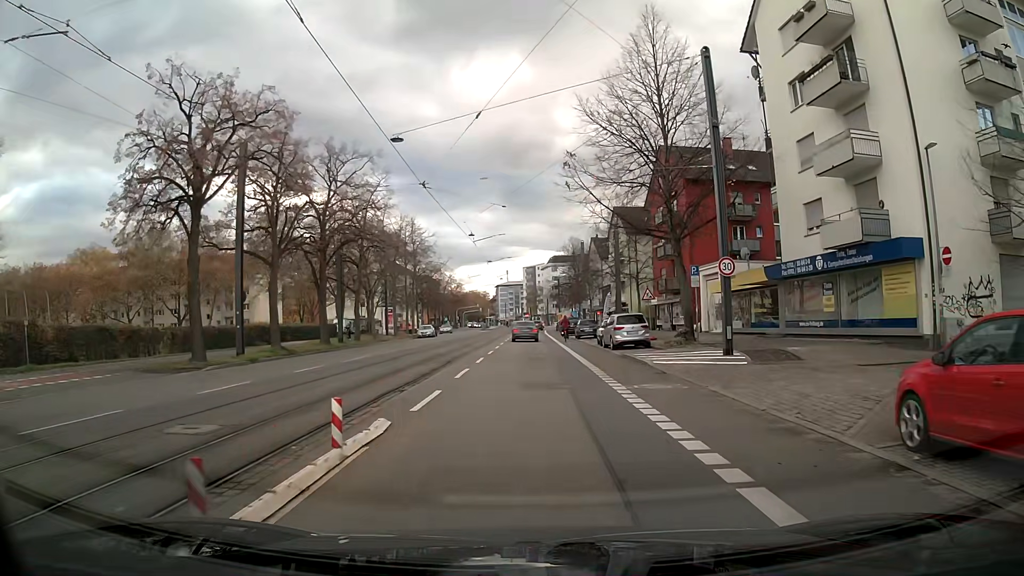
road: primary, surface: asphalt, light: Day
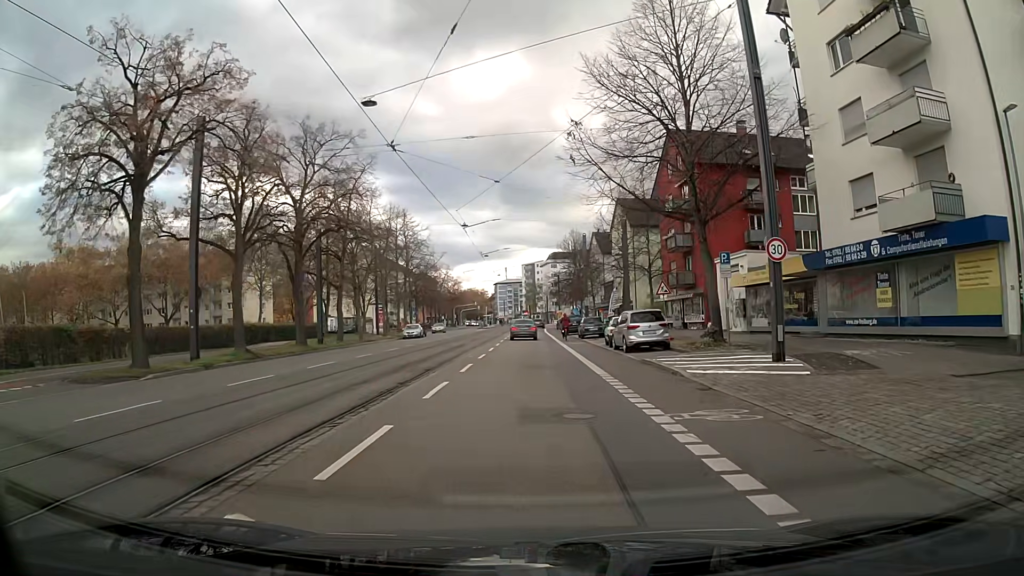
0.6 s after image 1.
(0.0, +4.6) m; 0°
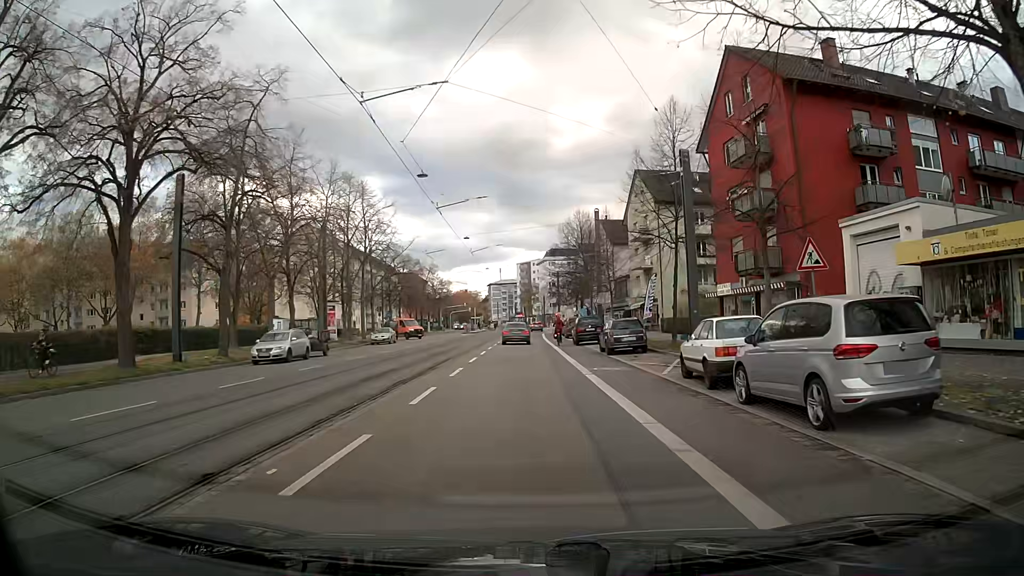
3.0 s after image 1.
(-0.1, +18.6) m; 0°
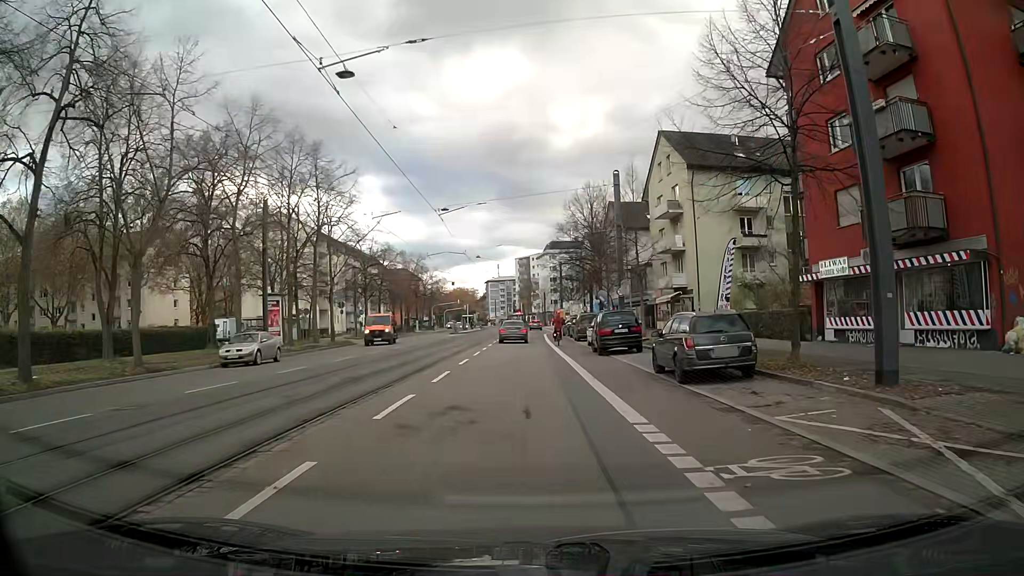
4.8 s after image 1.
(+0.1, +14.0) m; +1°
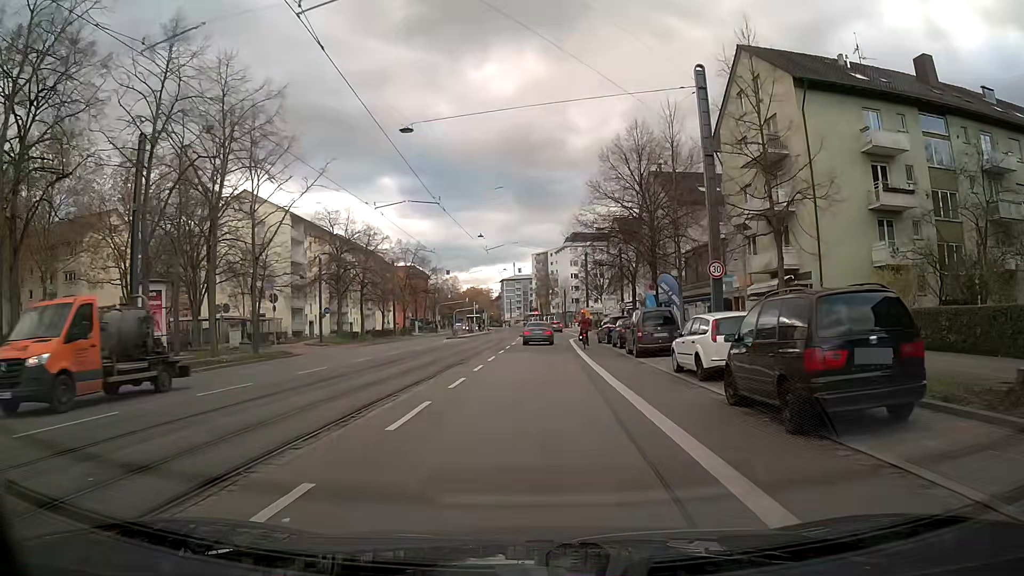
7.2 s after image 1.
(-0.3, +18.7) m; -2°
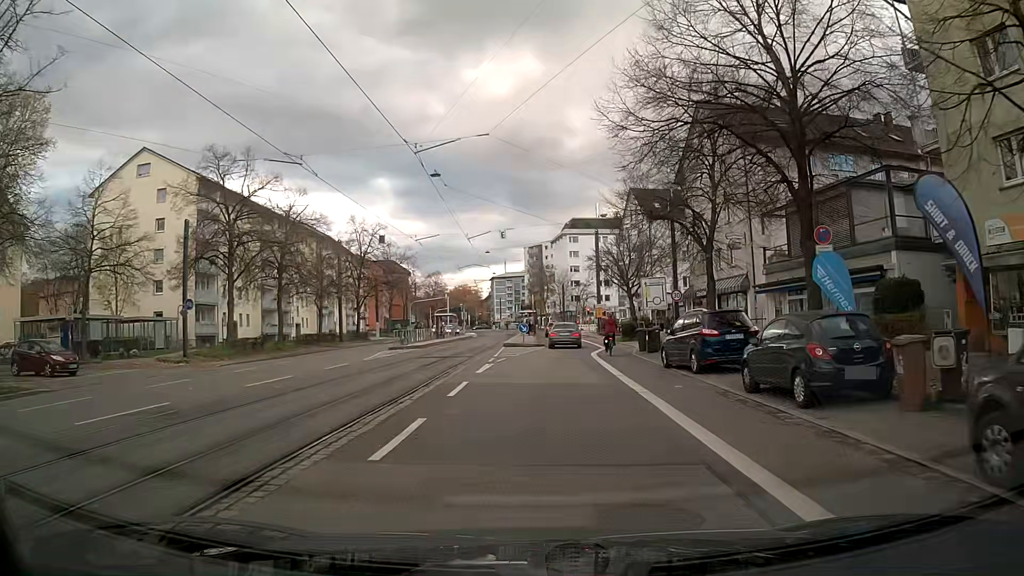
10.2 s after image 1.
(+0.1, +23.4) m; +1°
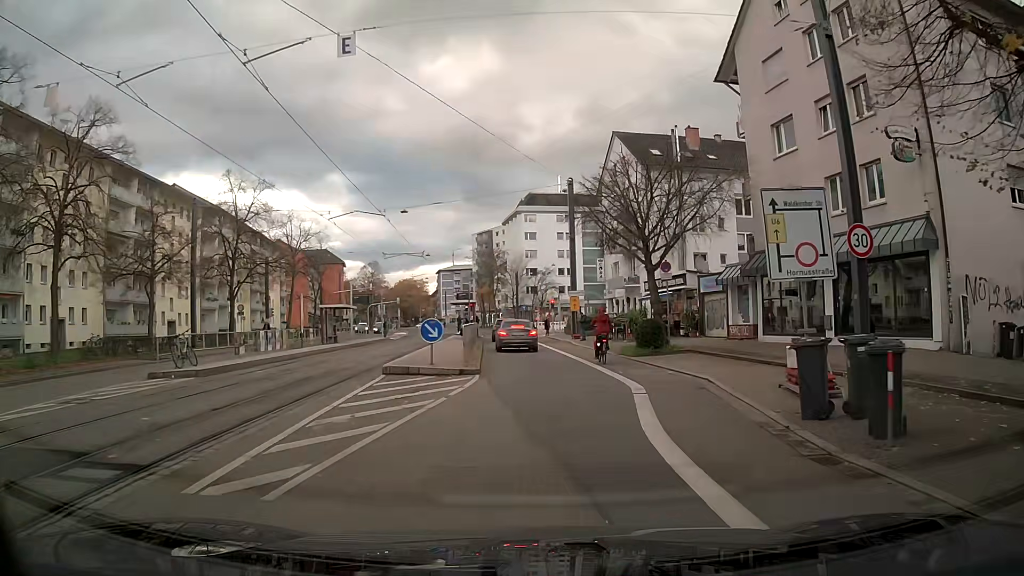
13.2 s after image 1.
(+0.7, +23.1) m; +4°
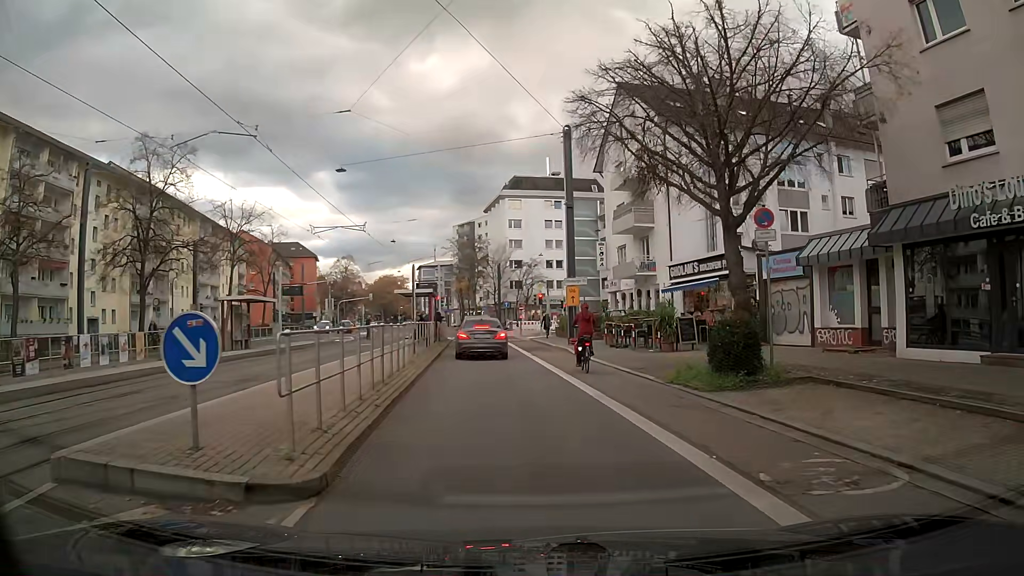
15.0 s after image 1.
(+0.1, +11.8) m; +1°
(0, +10) (-1, +20) (-2, +30) (-3, +40) (-5, +50) (-6, +60) (-8, +69) (-10, +79) (-12, +89) (-14, +99) m
